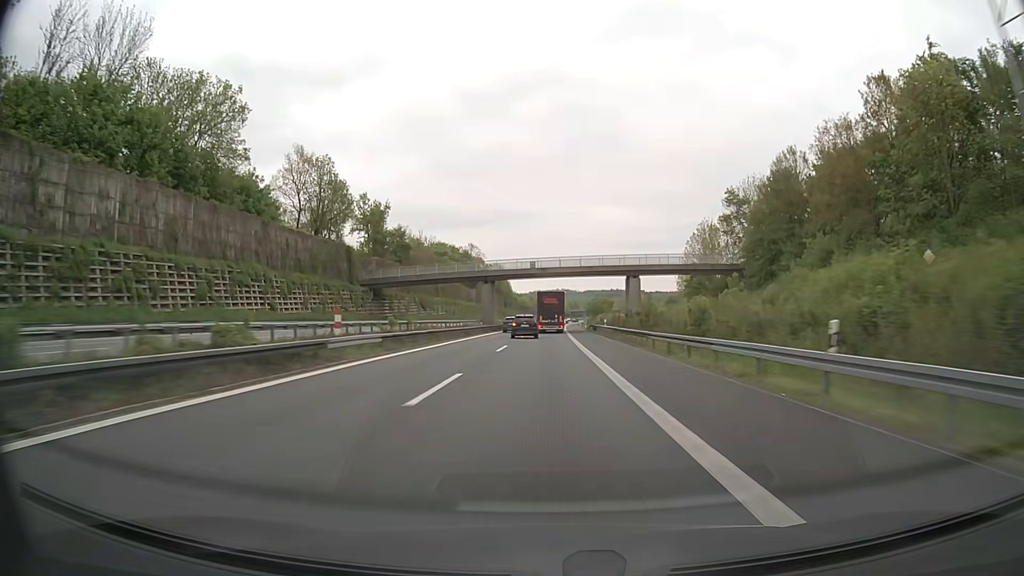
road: motorway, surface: asphalt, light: Day
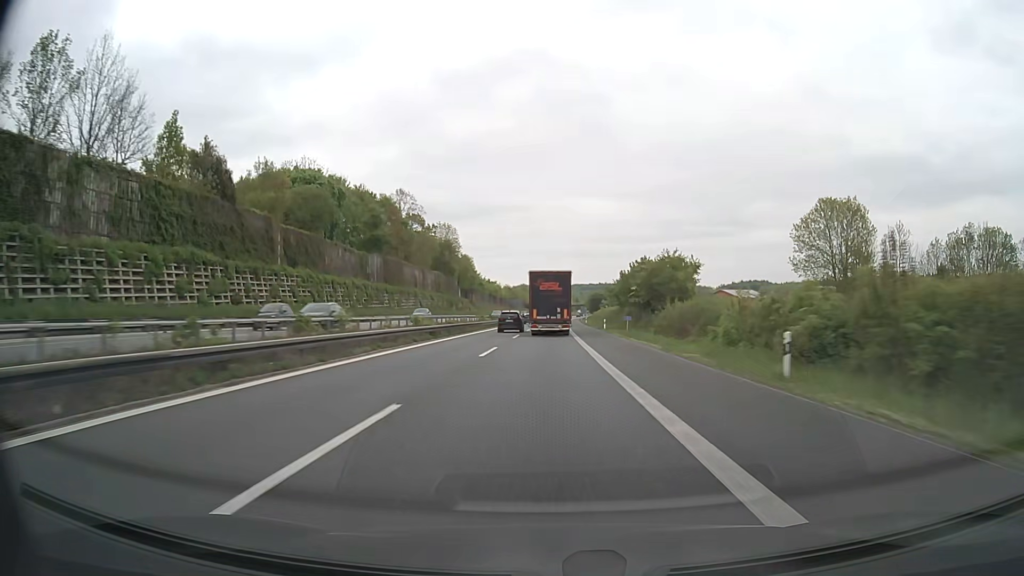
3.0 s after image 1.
(+1.2, +96.0) m; +1°
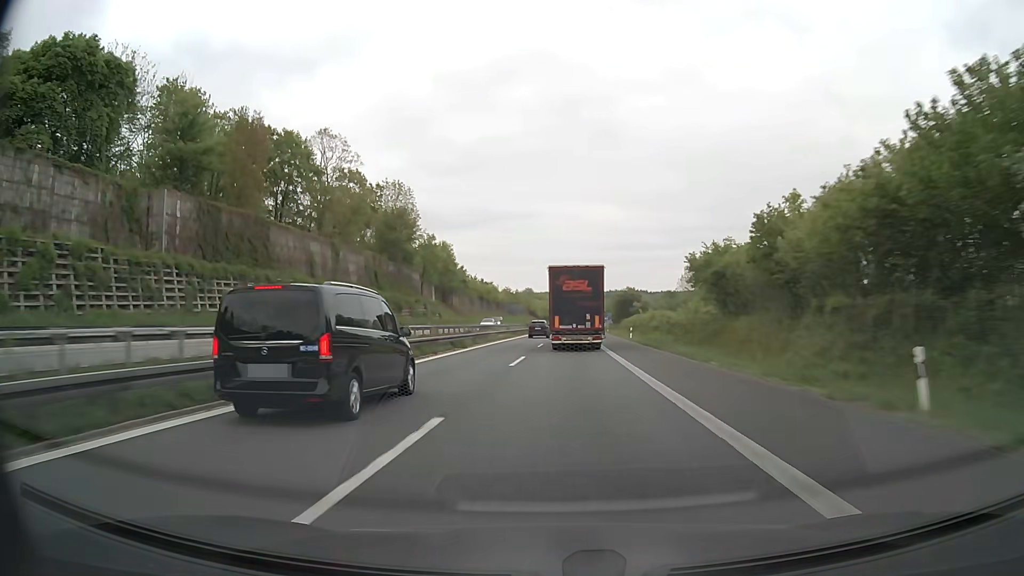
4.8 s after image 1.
(+0.1, +54.4) m; -1°
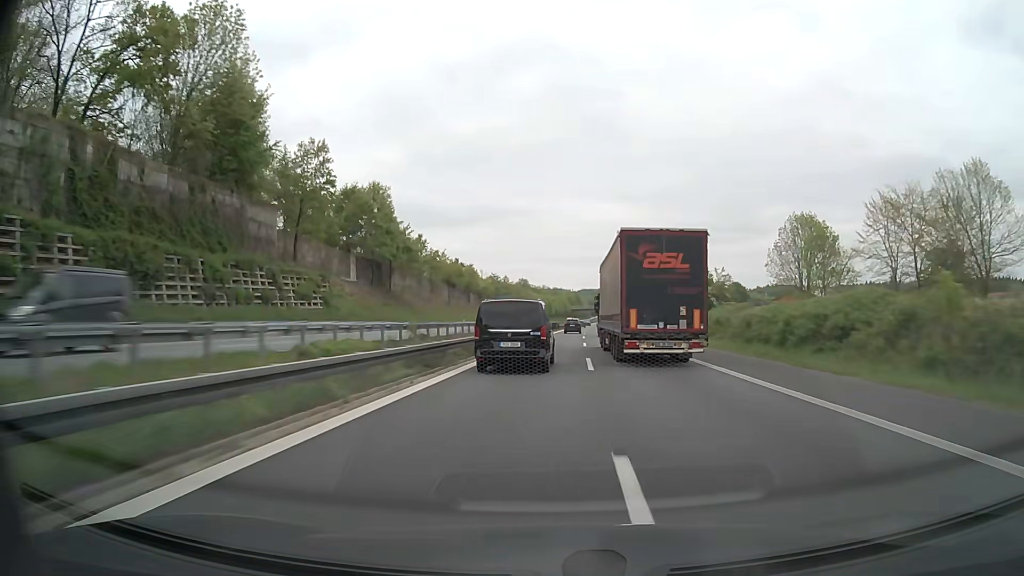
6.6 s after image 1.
(-0.4, +57.2) m; 0°
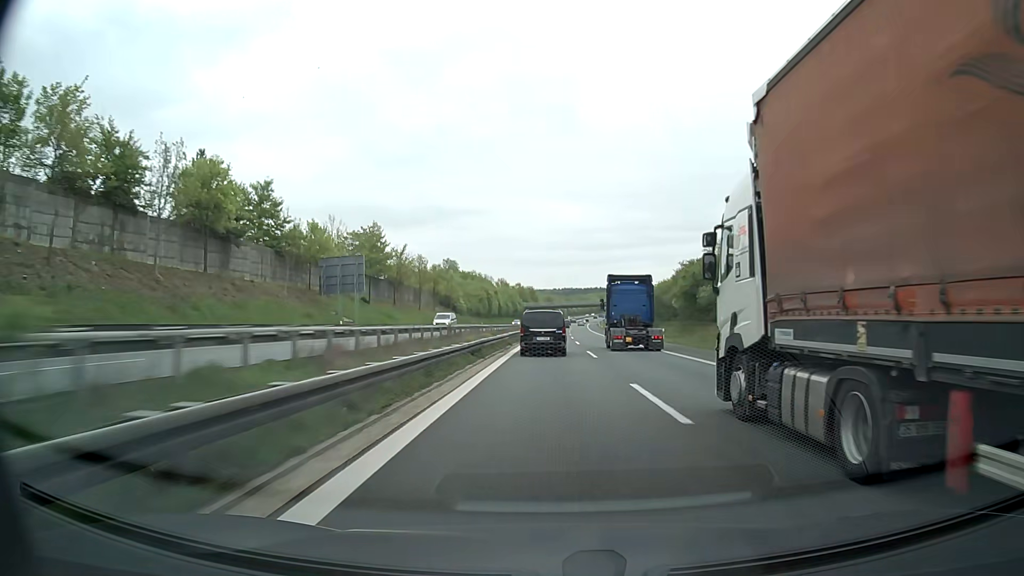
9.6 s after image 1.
(+3.9, +100.4) m; +4°
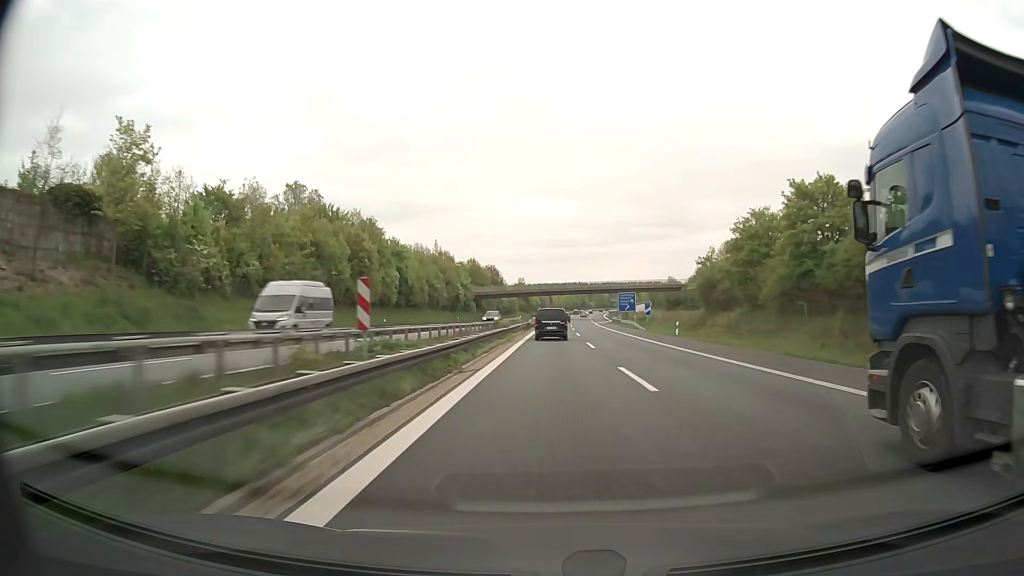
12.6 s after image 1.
(+1.8, +104.8) m; +2°
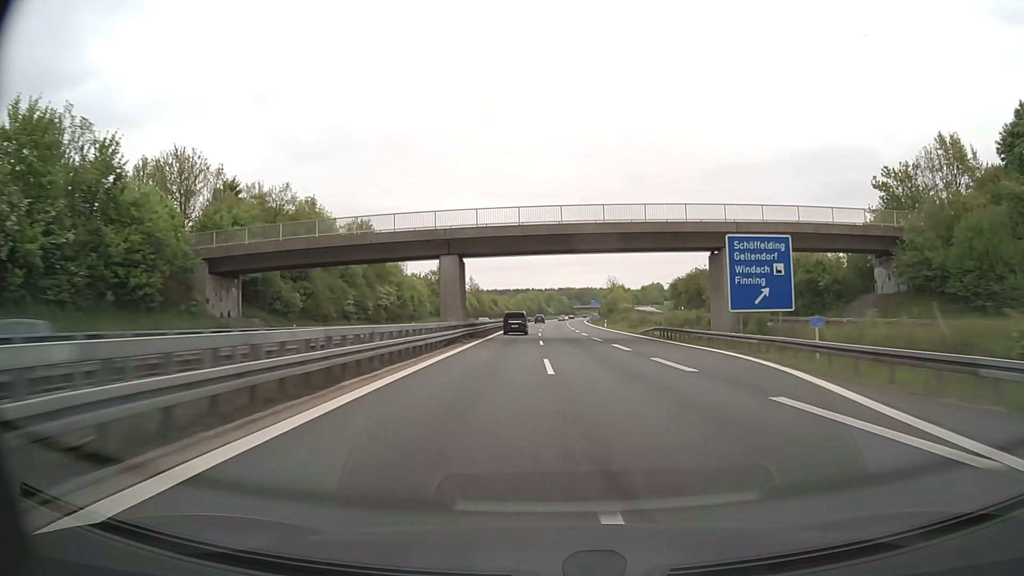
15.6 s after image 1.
(+3.1, +103.8) m; +4°
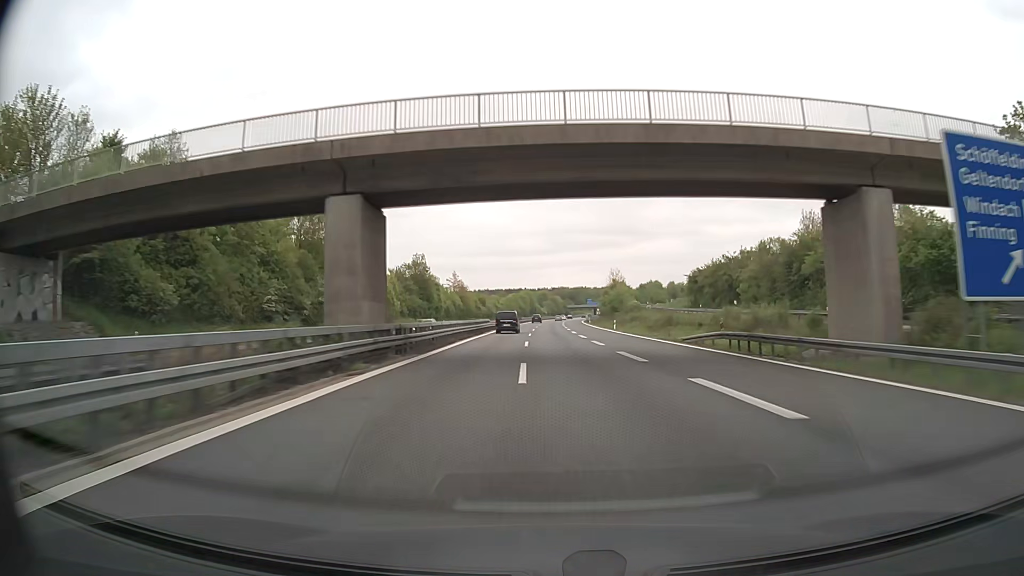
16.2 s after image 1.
(+0.2, +20.7) m; +1°
(0, +10) (0, +20) (0, +30) (0, +40) (0, +50) (0, +60) (0, +70) (0, +80) (0, +90) (+1, +100) m
